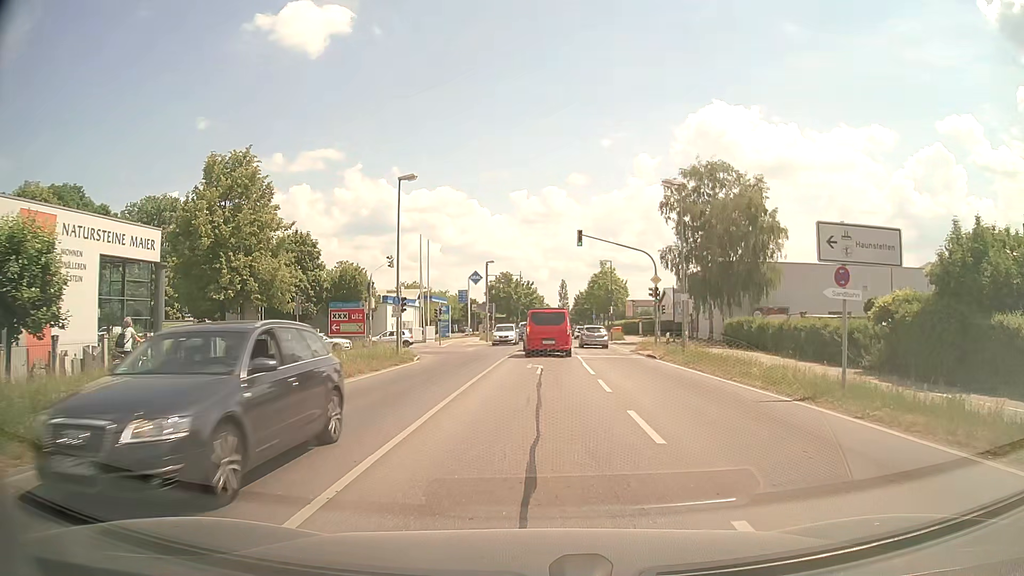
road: tertiary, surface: asphalt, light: Day
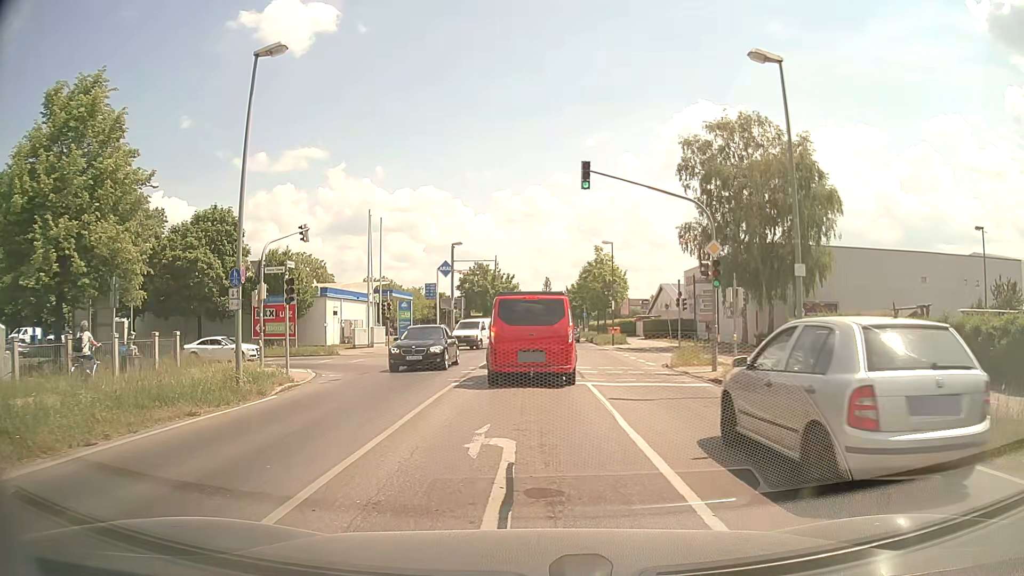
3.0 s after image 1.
(+0.3, +14.0) m; +1°
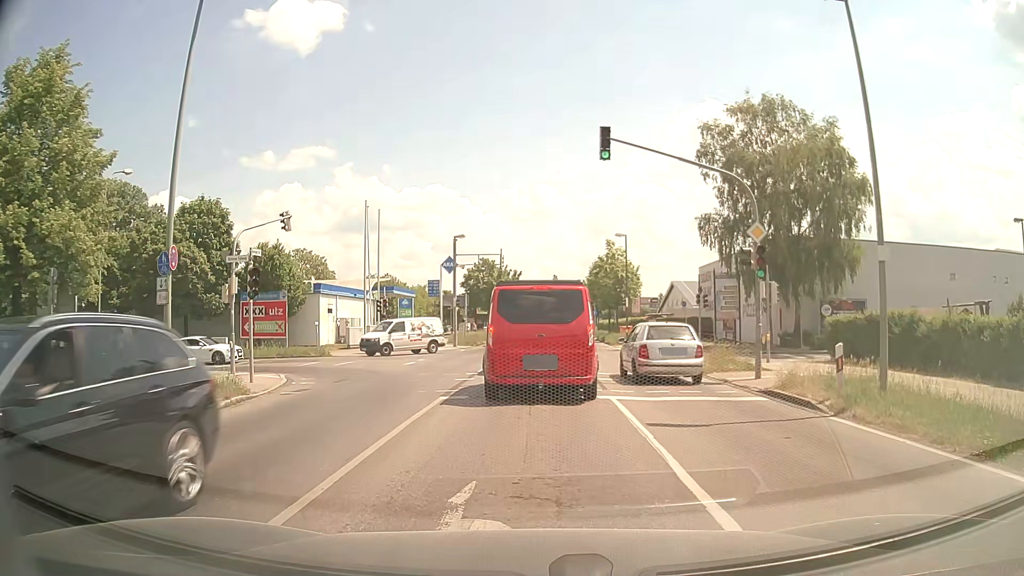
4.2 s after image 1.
(0.0, +3.3) m; -1°
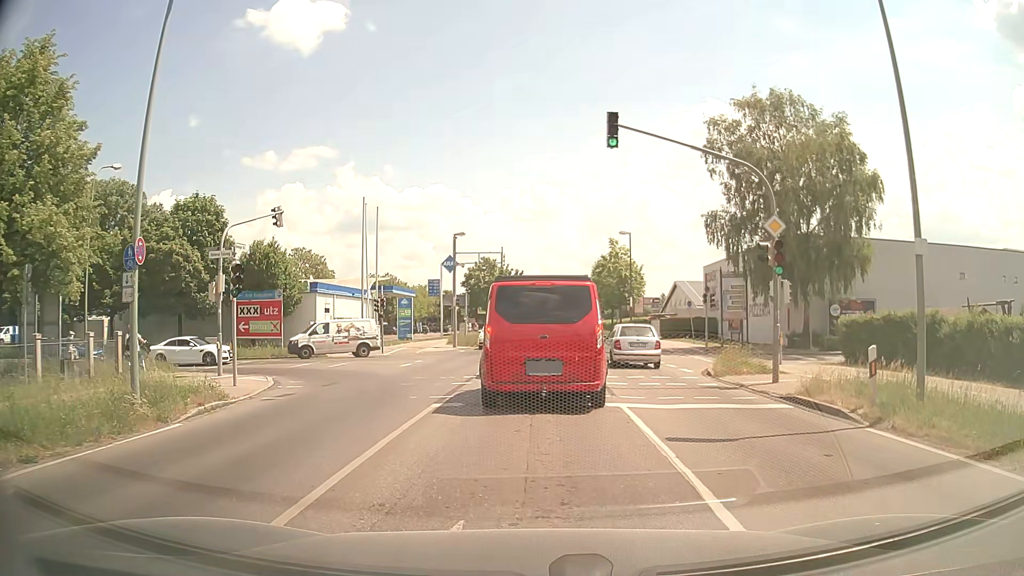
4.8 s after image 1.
(0.0, +1.1) m; 0°
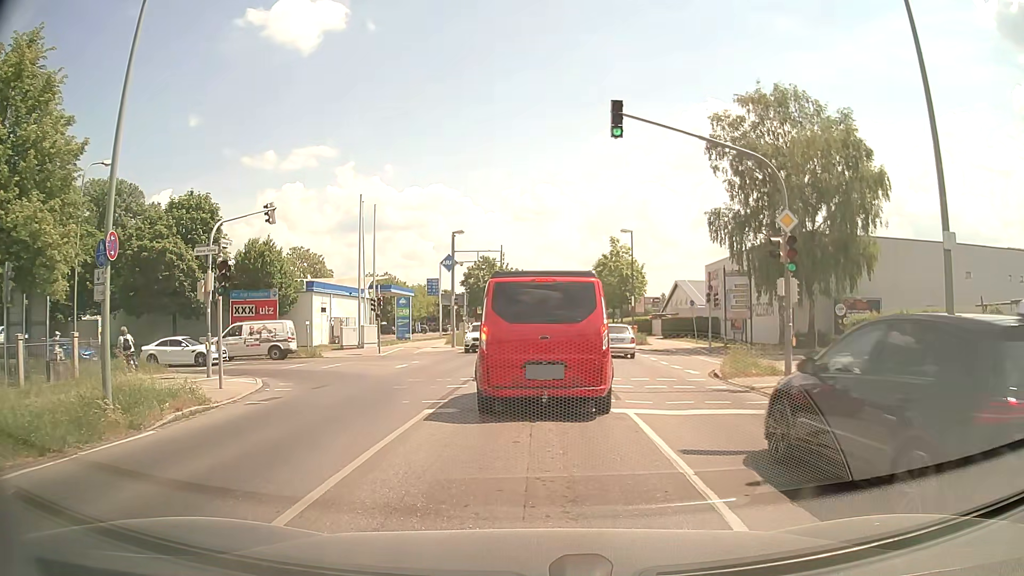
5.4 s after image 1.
(0.0, +0.8) m; +1°
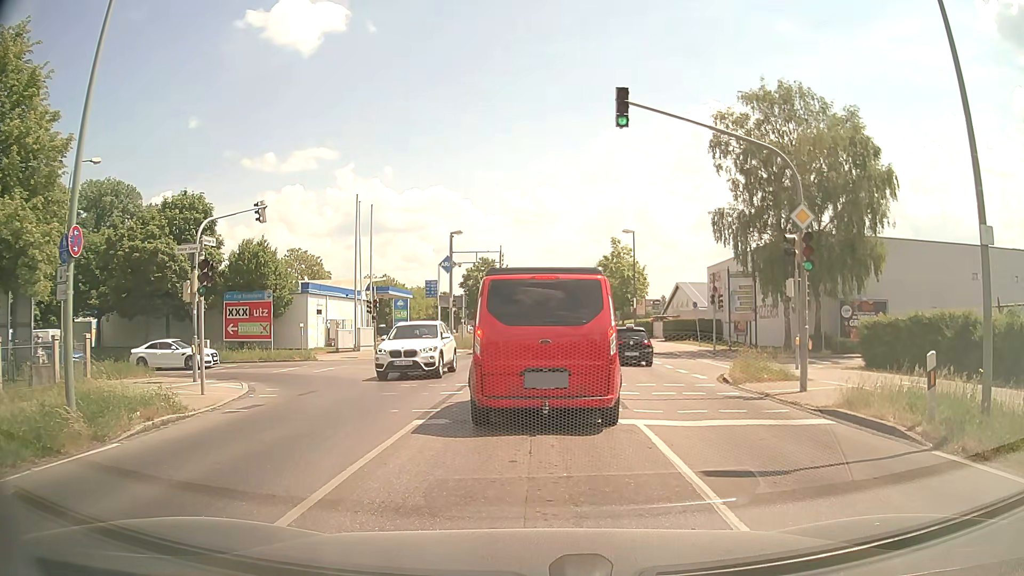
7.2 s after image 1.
(0.0, +0.9) m; 0°
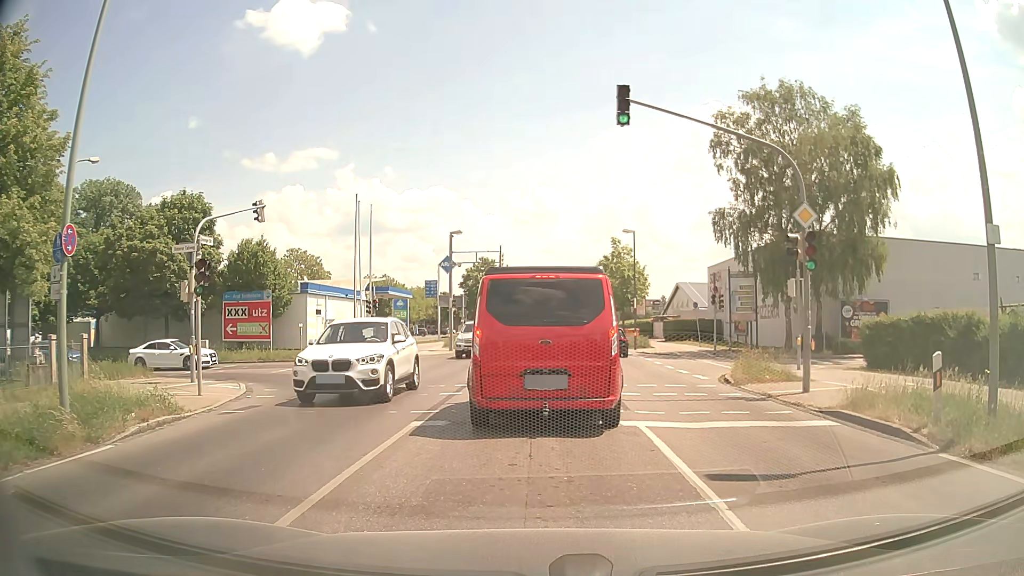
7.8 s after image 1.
(0.0, +0.2) m; 0°
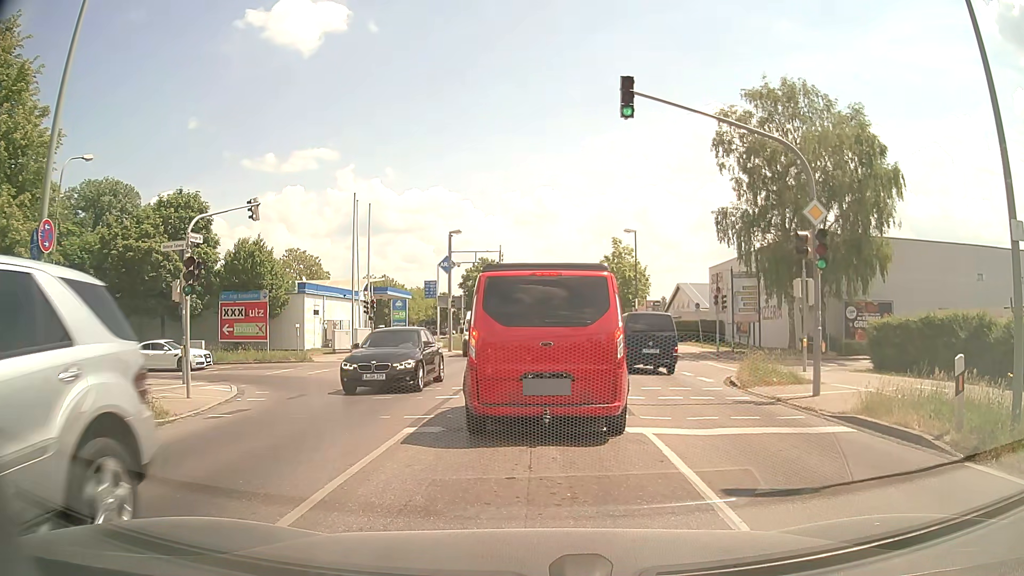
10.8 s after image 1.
(0.0, +0.5) m; 0°
